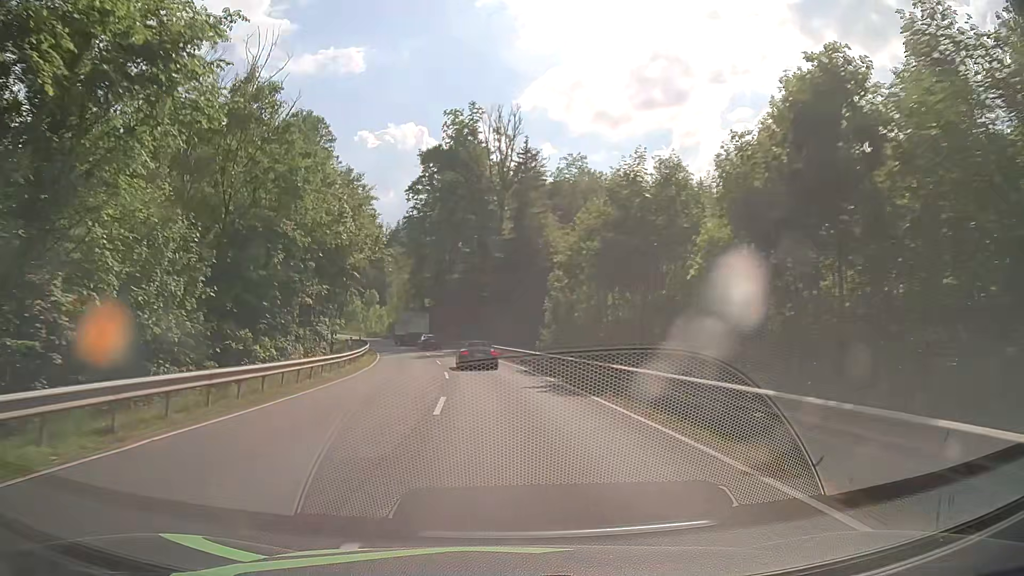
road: primary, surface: asphalt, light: Day
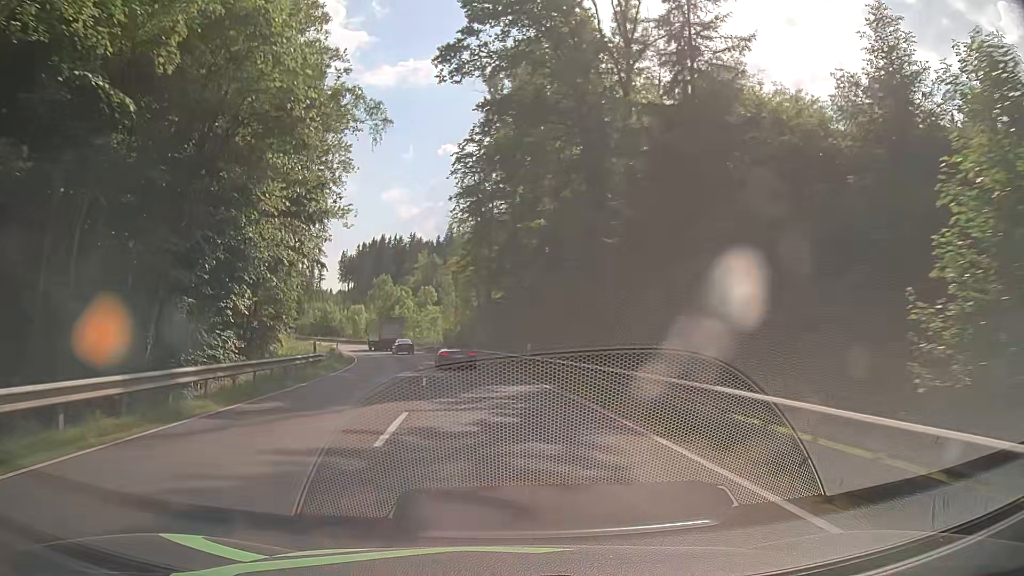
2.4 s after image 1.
(-2.5, +39.9) m; -8°
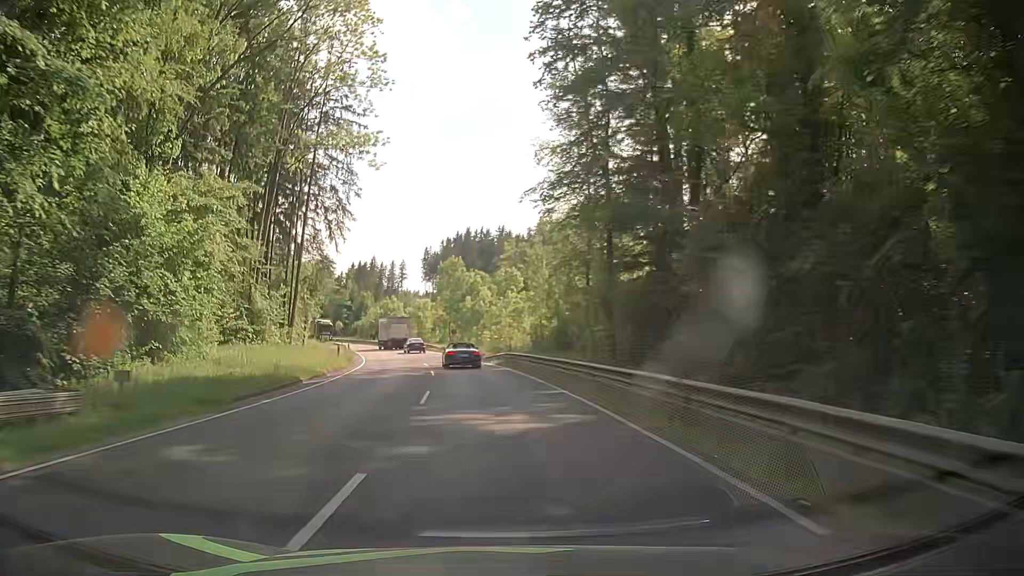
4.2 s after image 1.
(-2.1, +30.1) m; -8°
(0, +10) (-1, +20) (-2, +30) (-3, +40) (-5, +50) (-6, +60) (-9, +69) (-12, +79) (-15, +88) (-19, +98) m
